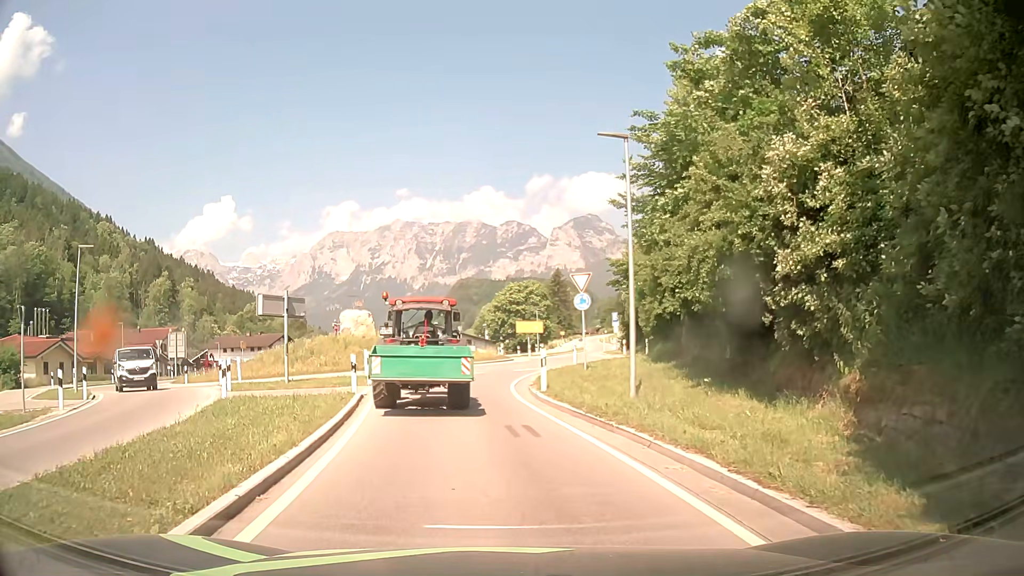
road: primary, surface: asphalt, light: Day
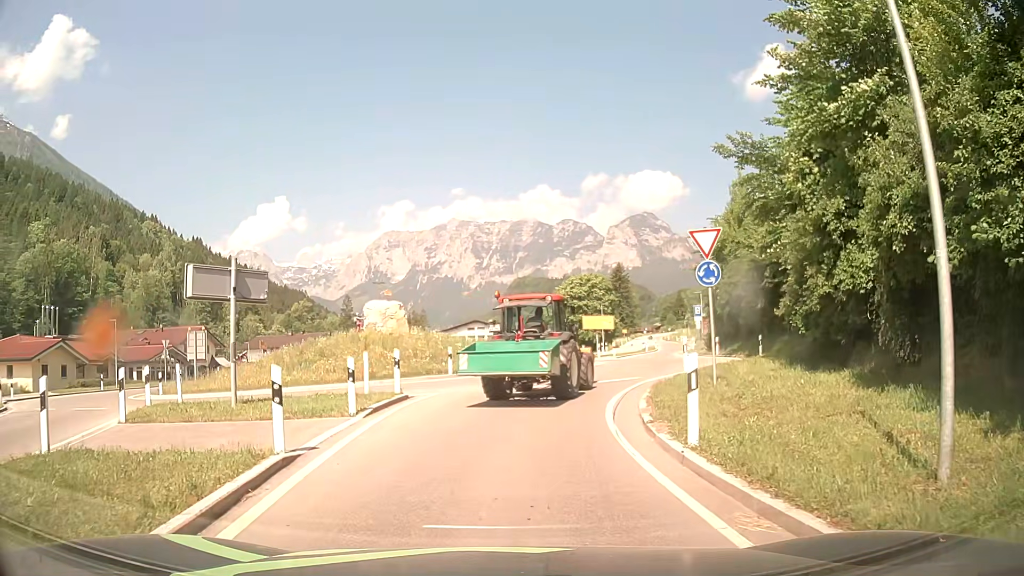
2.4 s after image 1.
(-0.7, +9.7) m; -6°
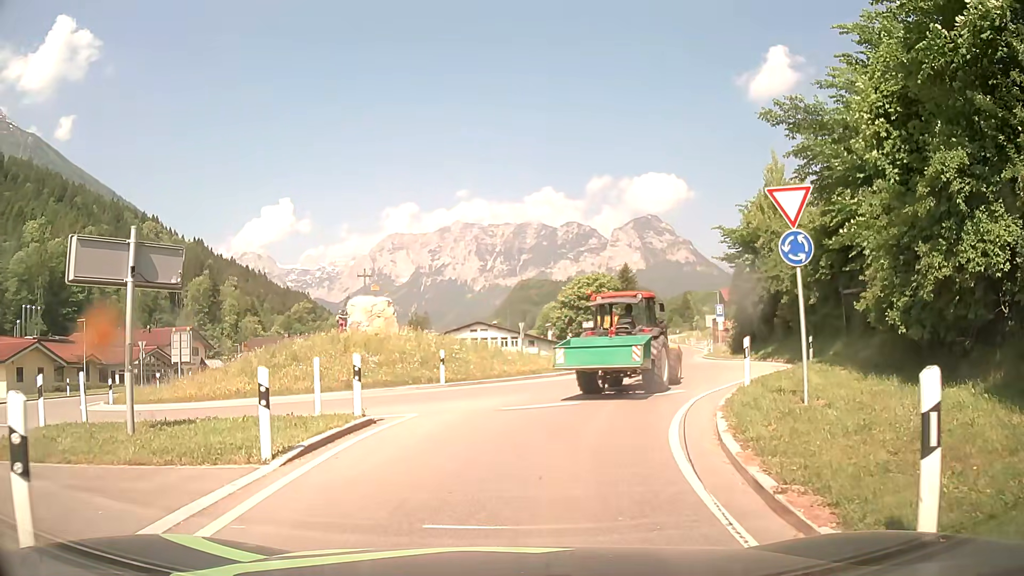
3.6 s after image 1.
(-0.1, +4.9) m; -1°
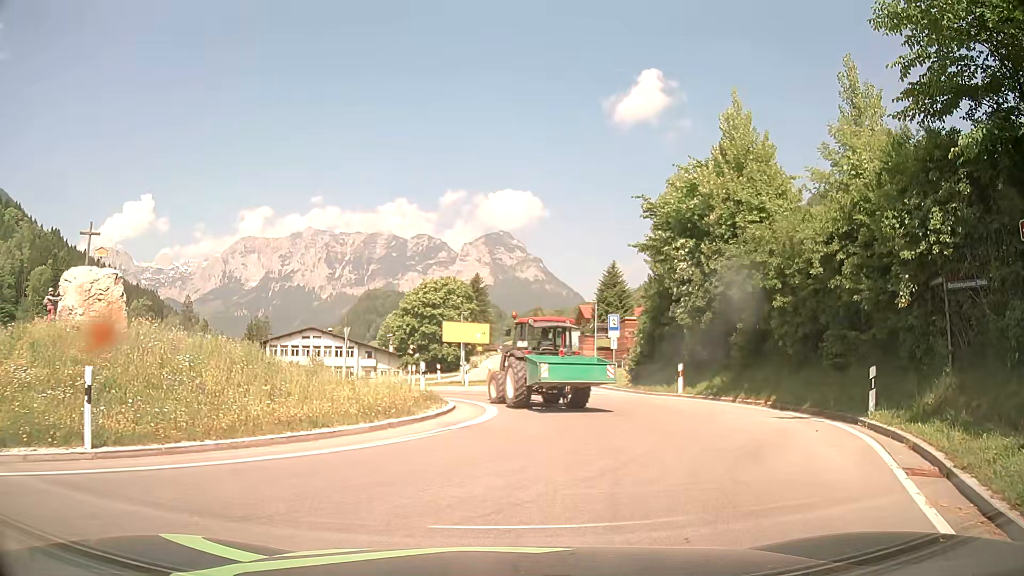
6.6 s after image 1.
(+1.0, +13.2) m; +12°
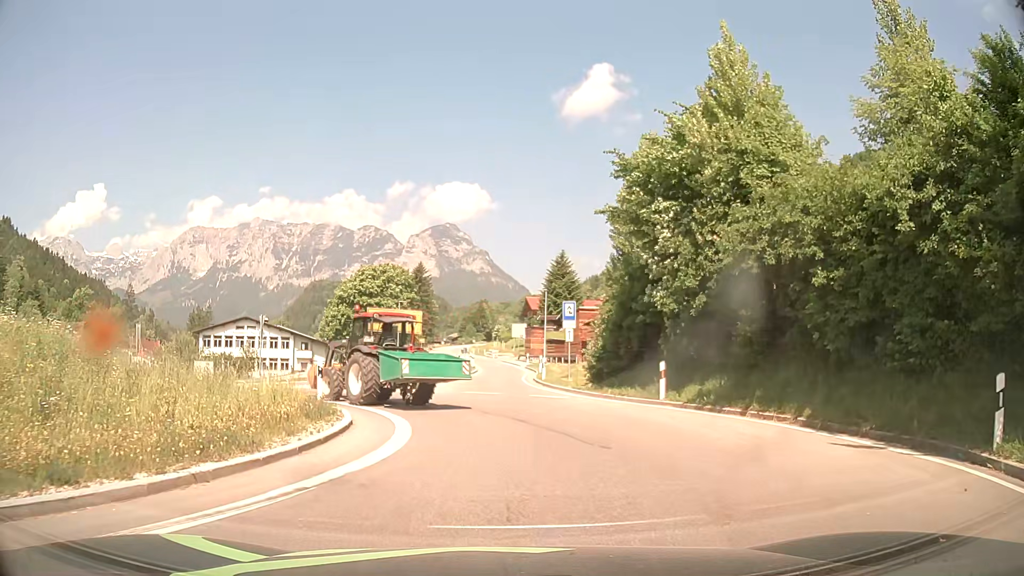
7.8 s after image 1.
(+0.3, +5.7) m; +5°
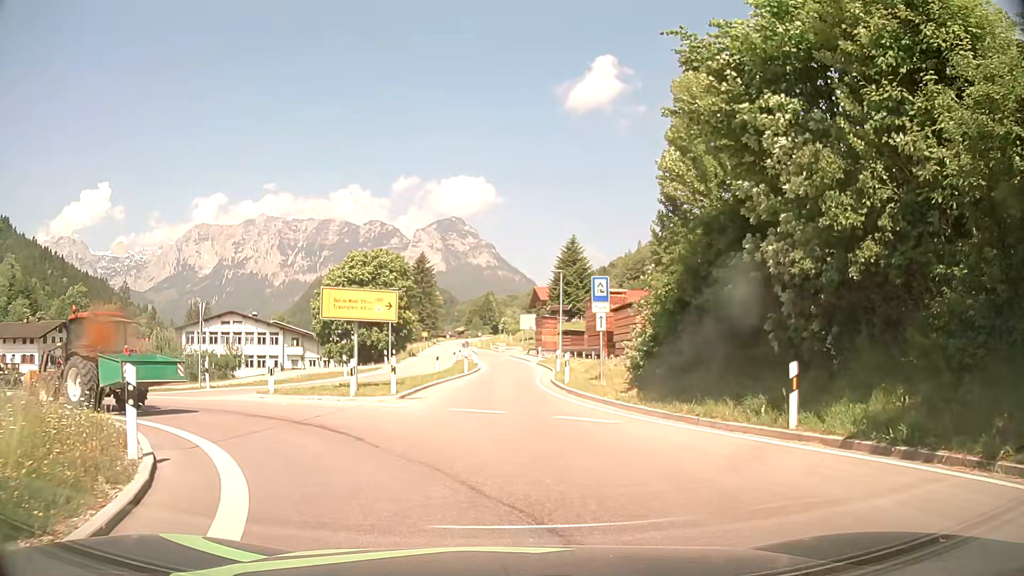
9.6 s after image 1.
(0.0, +8.6) m; 0°
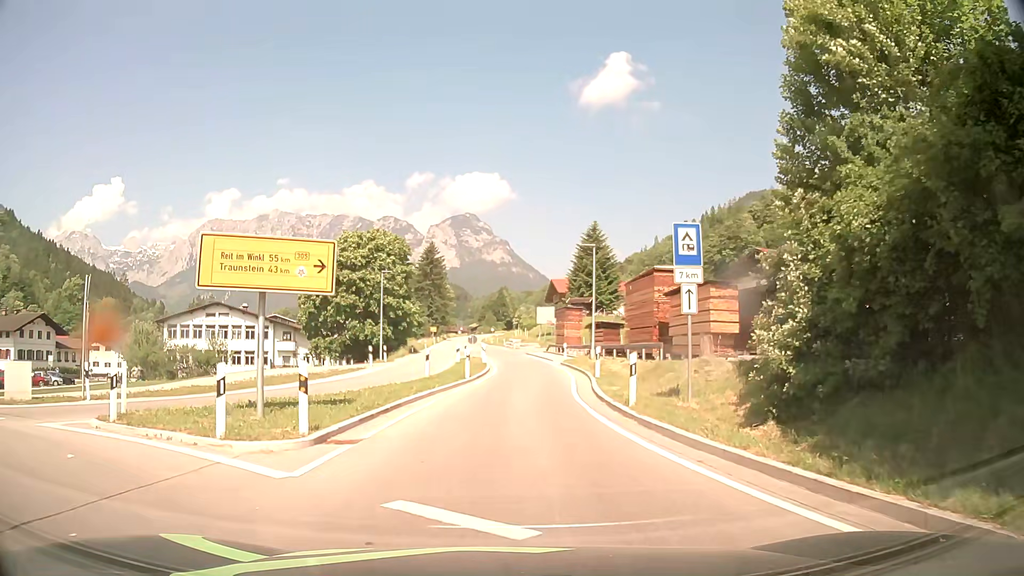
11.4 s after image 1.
(-0.2, +10.0) m; -2°
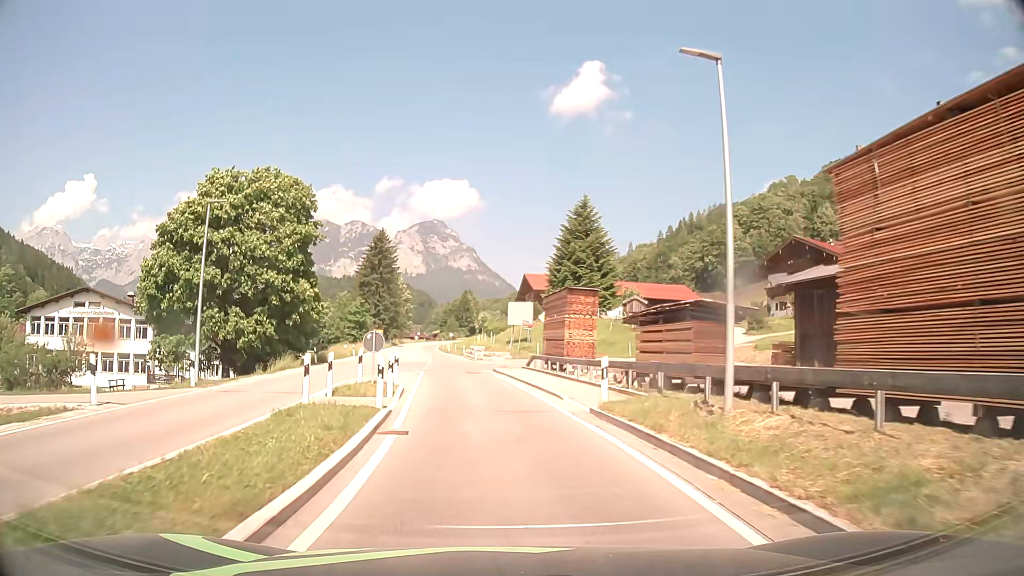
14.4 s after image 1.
(+0.7, +24.8) m; +4°
(0, +10) (-1, +20) (-2, +30) (-3, +40) (-4, +50) (-5, +60) (-6, +70) (-8, +80) (-9, +89) (-11, +99) m
